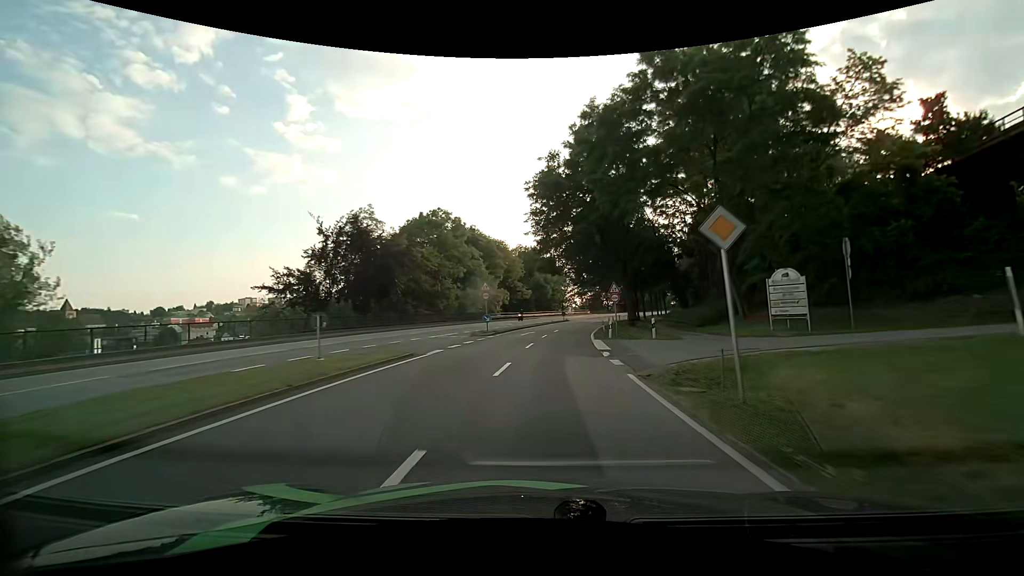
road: primary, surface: asphalt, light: Day
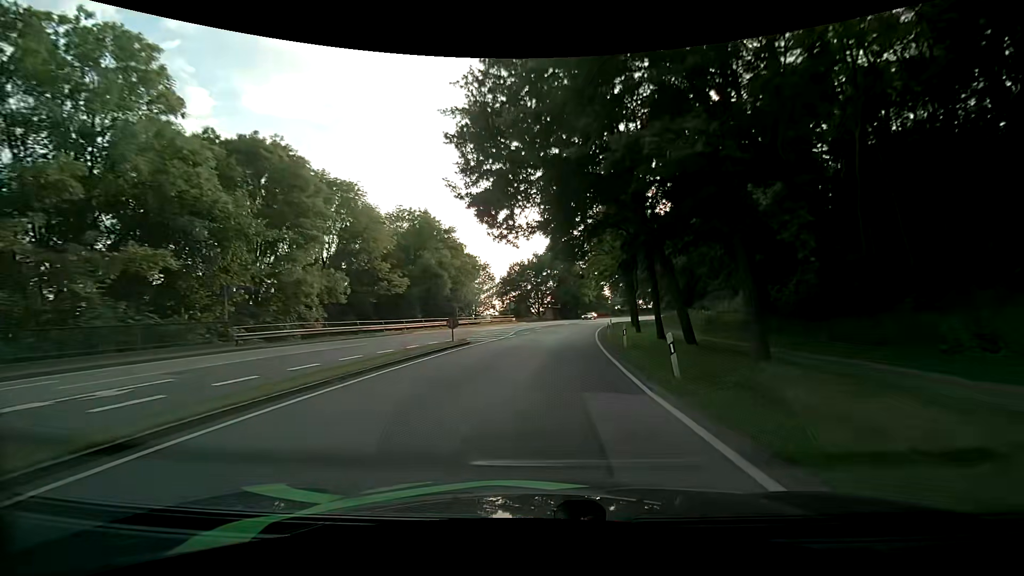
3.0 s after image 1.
(+3.5, +47.5) m; +9°
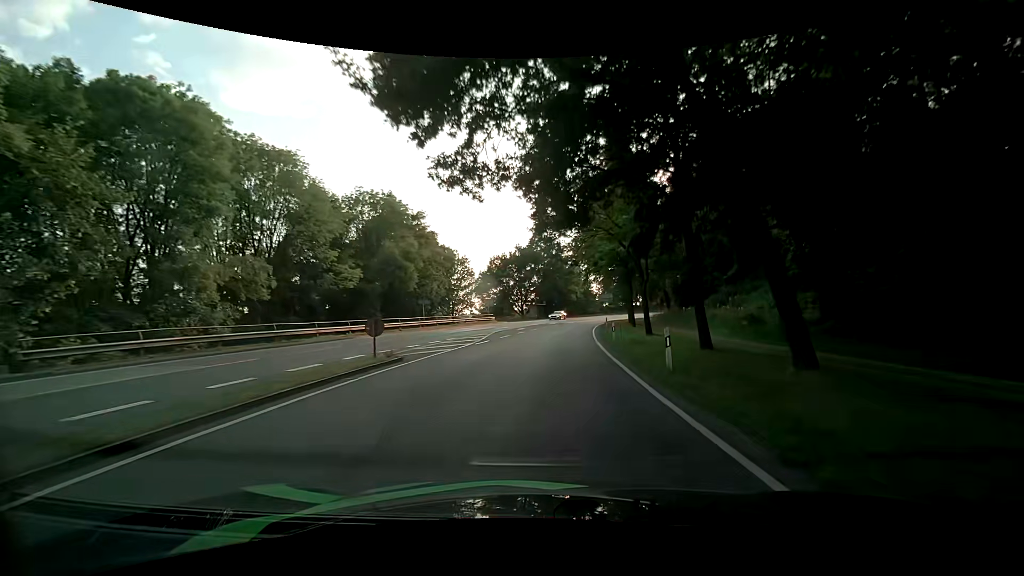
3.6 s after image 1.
(+0.1, +9.3) m; +1°
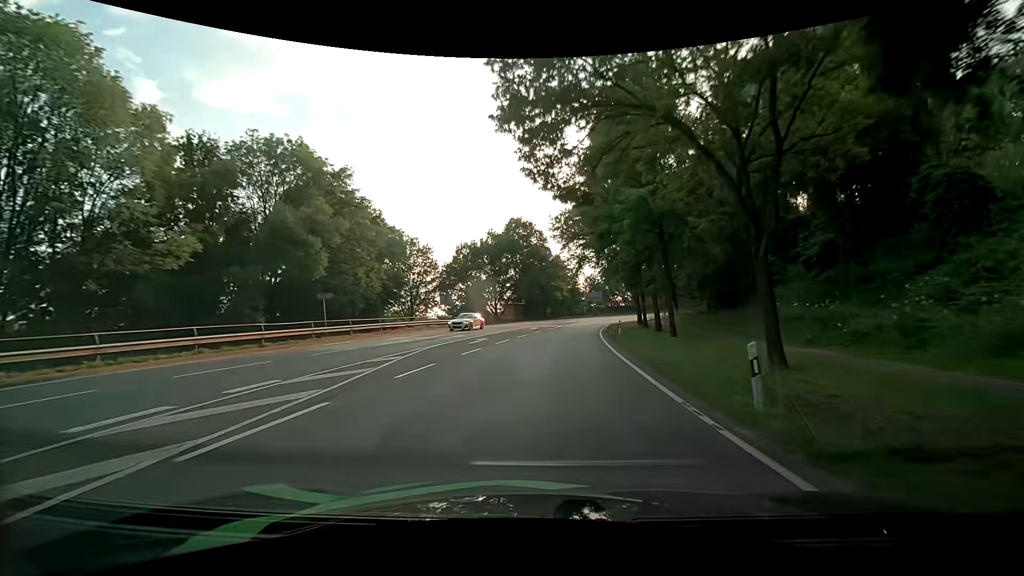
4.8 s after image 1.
(+0.5, +18.4) m; +4°
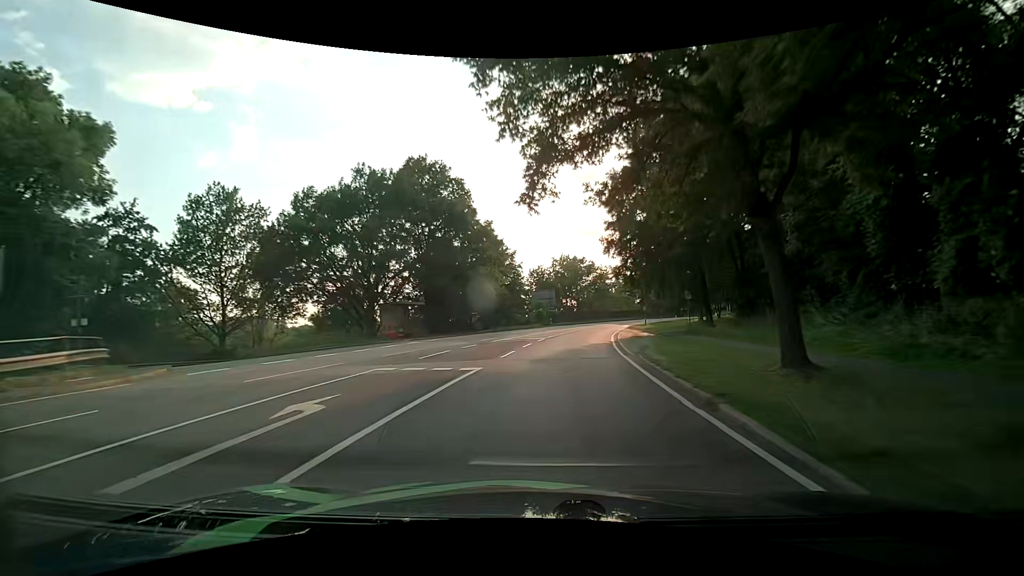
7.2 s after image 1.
(+1.2, +36.9) m; +5°
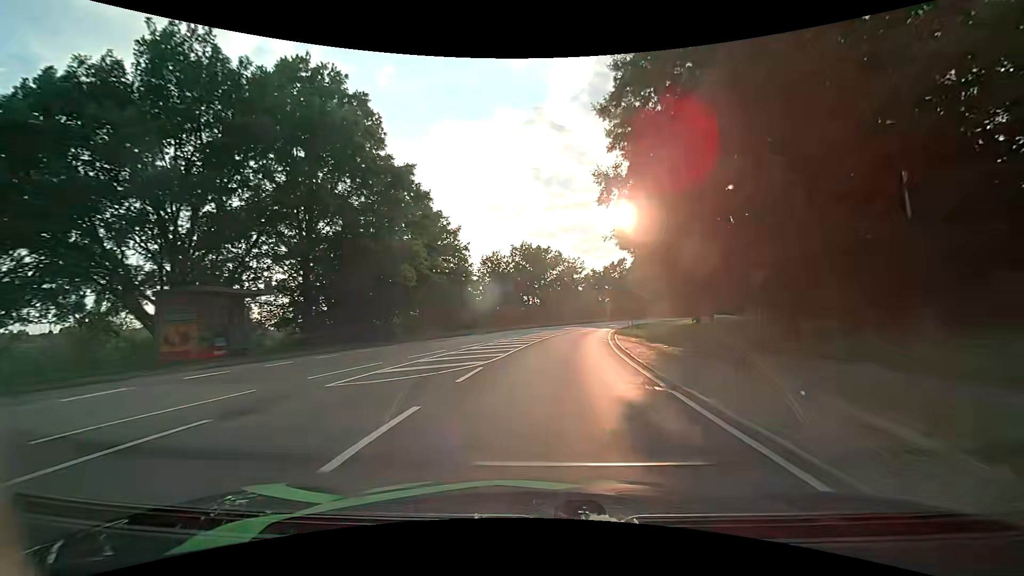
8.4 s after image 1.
(+0.8, +18.6) m; +5°
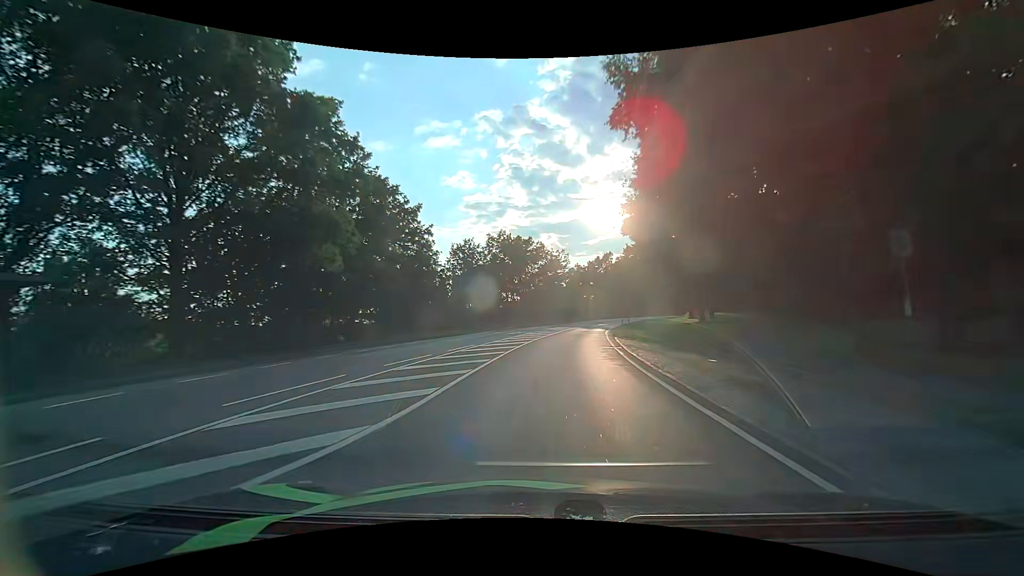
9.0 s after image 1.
(+0.2, +9.3) m; +2°
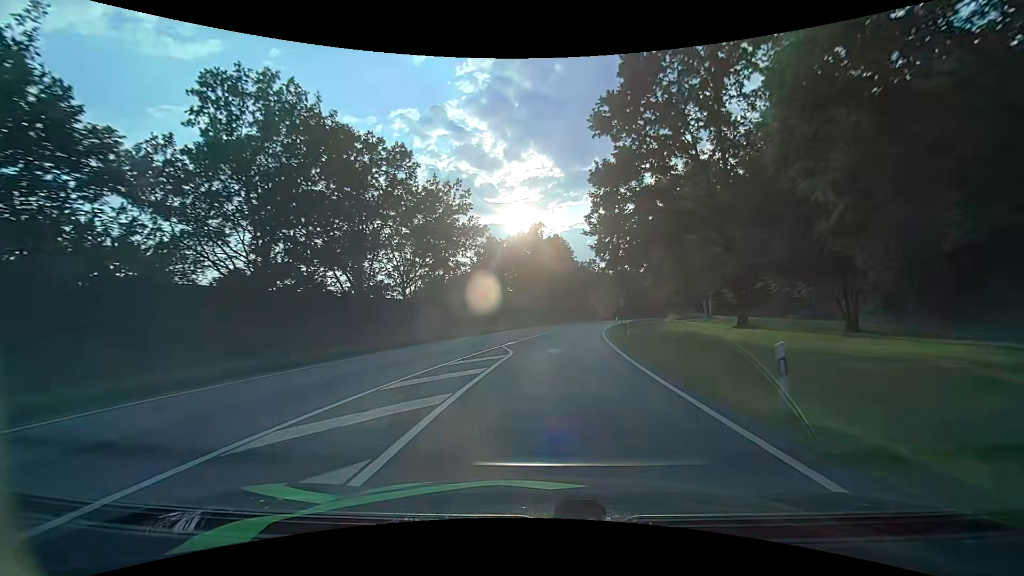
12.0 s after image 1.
(+3.8, +46.5) m; +10°
(0, +10) (+1, +20) (+1, +30) (+2, +40) (+4, +50) (+6, +60) (+8, +69) (+10, +79) (+13, +89) (+16, +98) m
